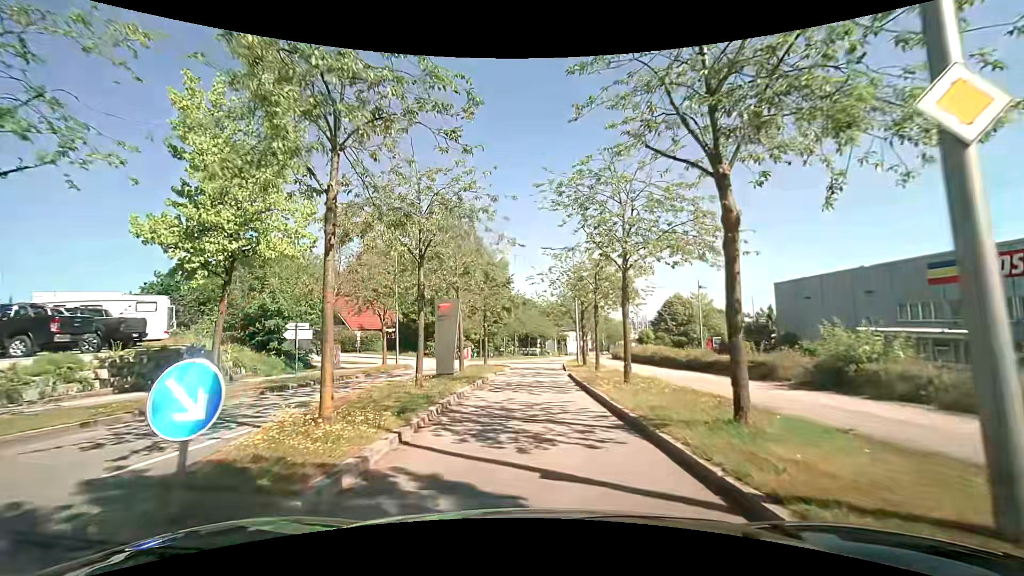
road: residential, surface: asphalt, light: Day
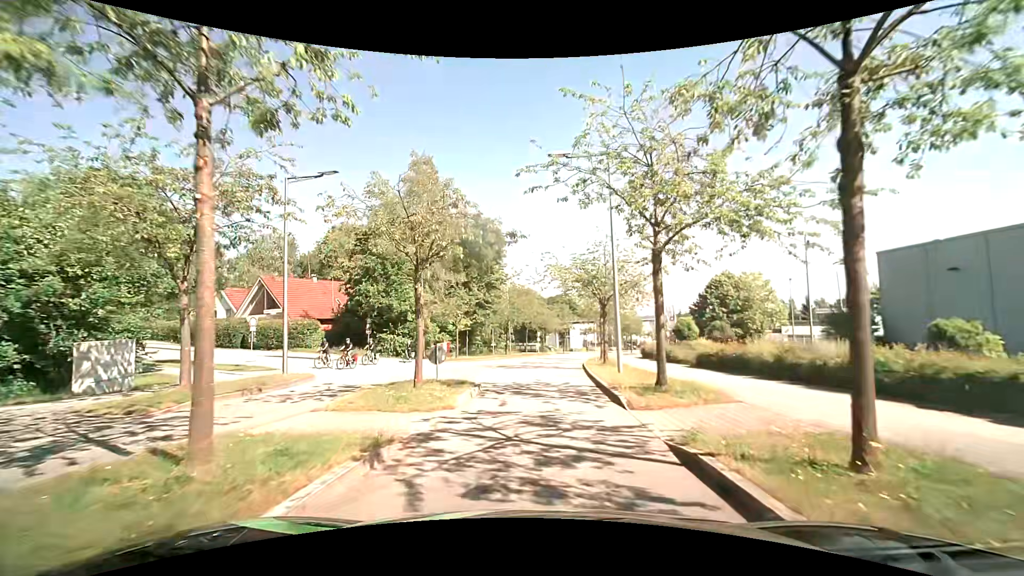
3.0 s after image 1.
(+0.2, +18.5) m; 0°
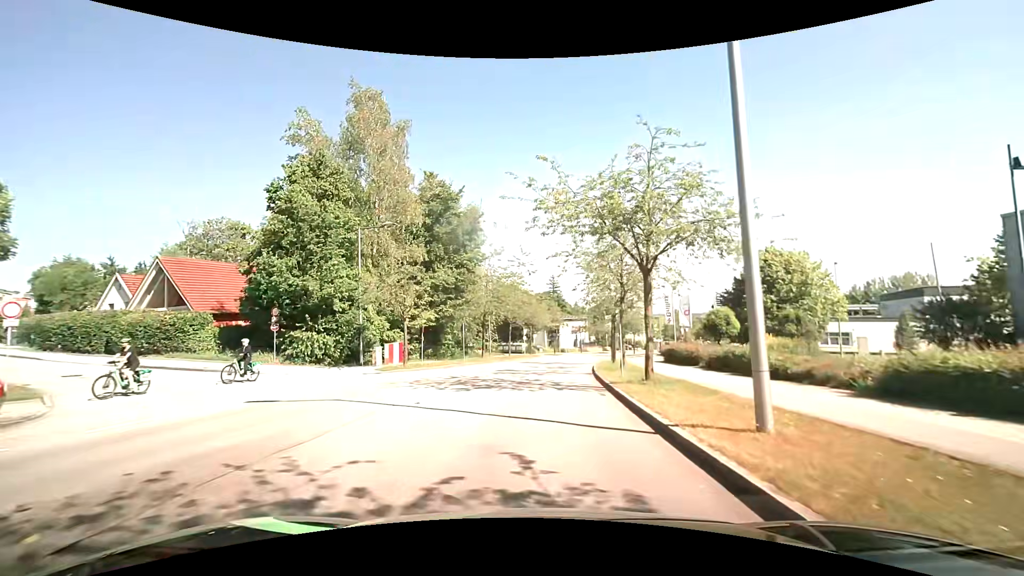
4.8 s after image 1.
(+0.4, +13.4) m; +3°
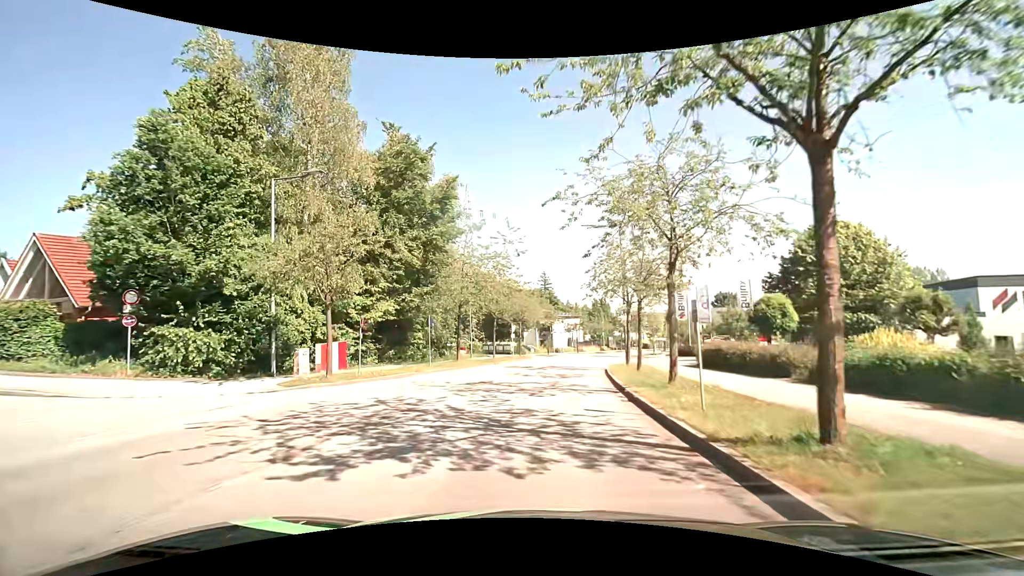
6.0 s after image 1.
(+0.1, +9.7) m; +1°
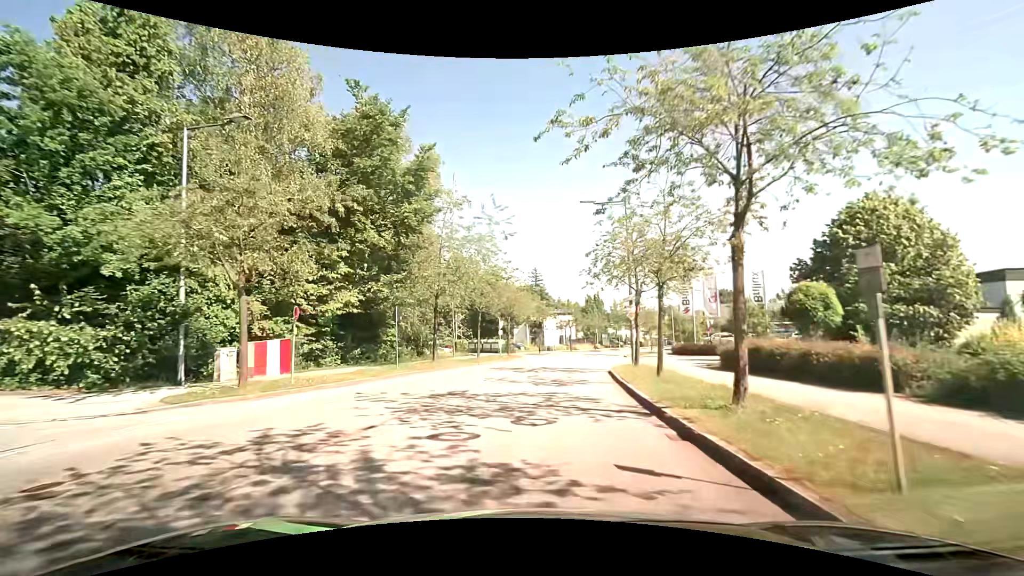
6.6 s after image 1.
(0.0, +5.1) m; 0°
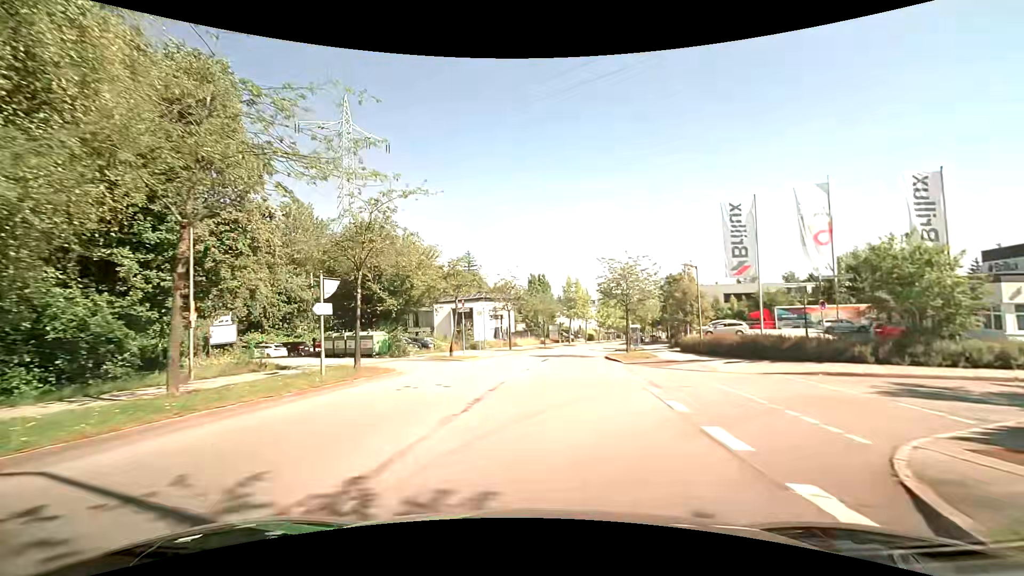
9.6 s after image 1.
(+1.8, +26.5) m; +8°
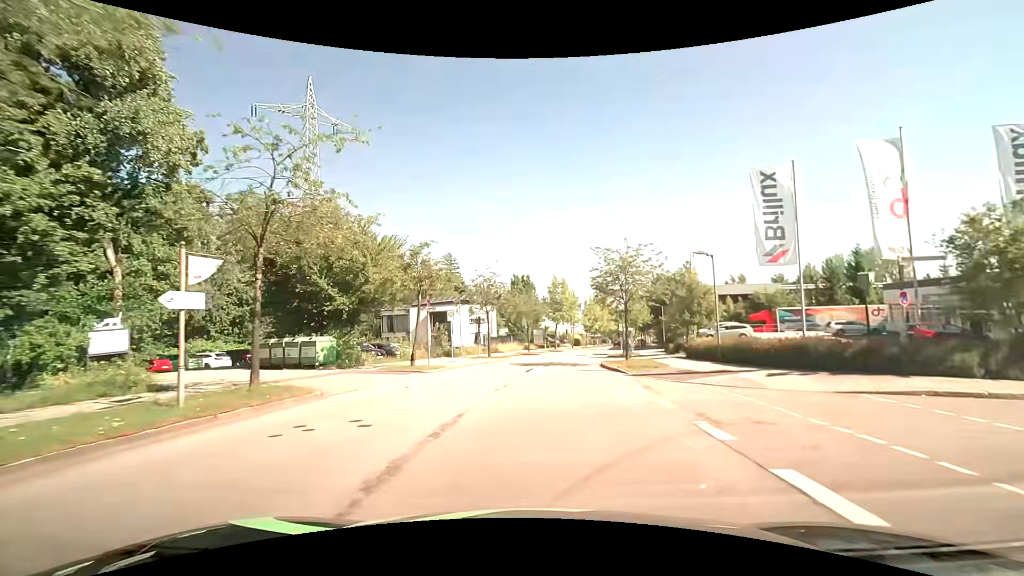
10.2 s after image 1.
(+0.1, +5.5) m; +2°
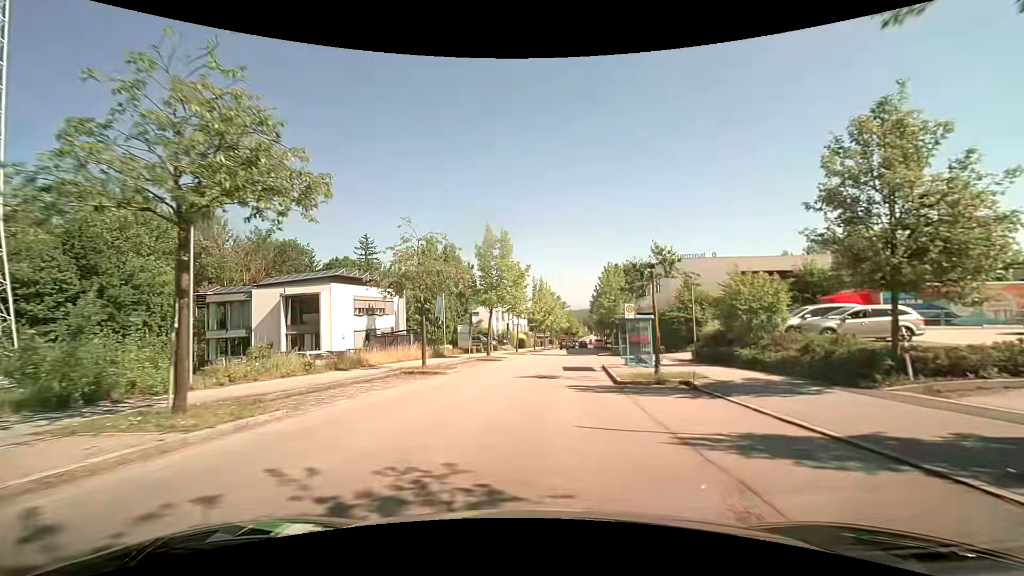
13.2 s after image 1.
(+1.6, +27.8) m; +7°
(0, +10) (+1, +20) (+2, +30) (+3, +40) (+4, +50) (+6, +60) (+7, +70) (+8, +80) (+9, +89) (+10, +99) m
